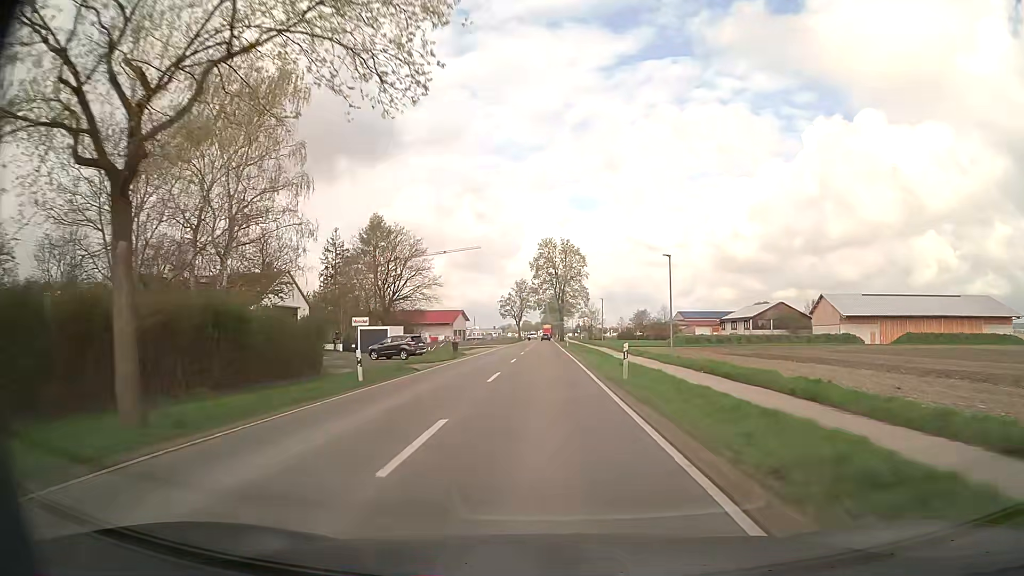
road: secondary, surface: asphalt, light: Day
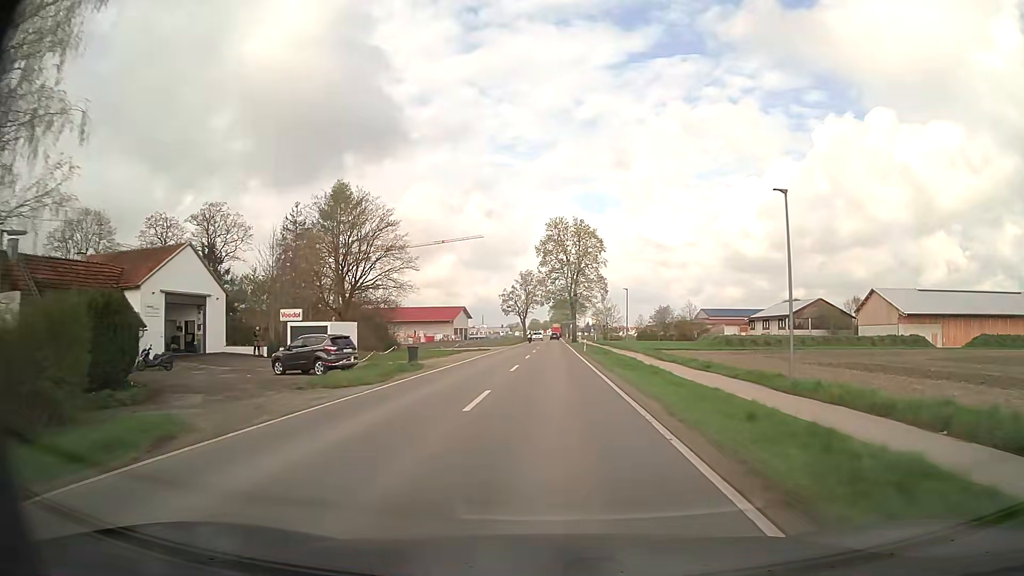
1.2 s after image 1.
(-0.1, +18.9) m; -1°
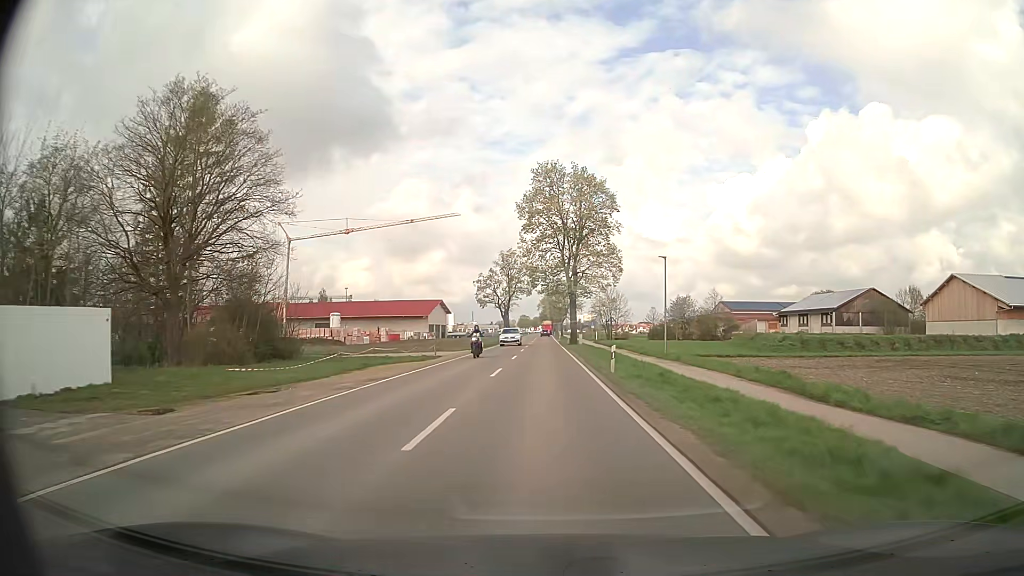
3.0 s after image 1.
(+0.3, +28.0) m; +1°
(0, +10) (0, +20) (0, +30) (0, +40) (0, +50) (0, +60) (0, +70) (0, +80) (0, +90) (0, +100) m
